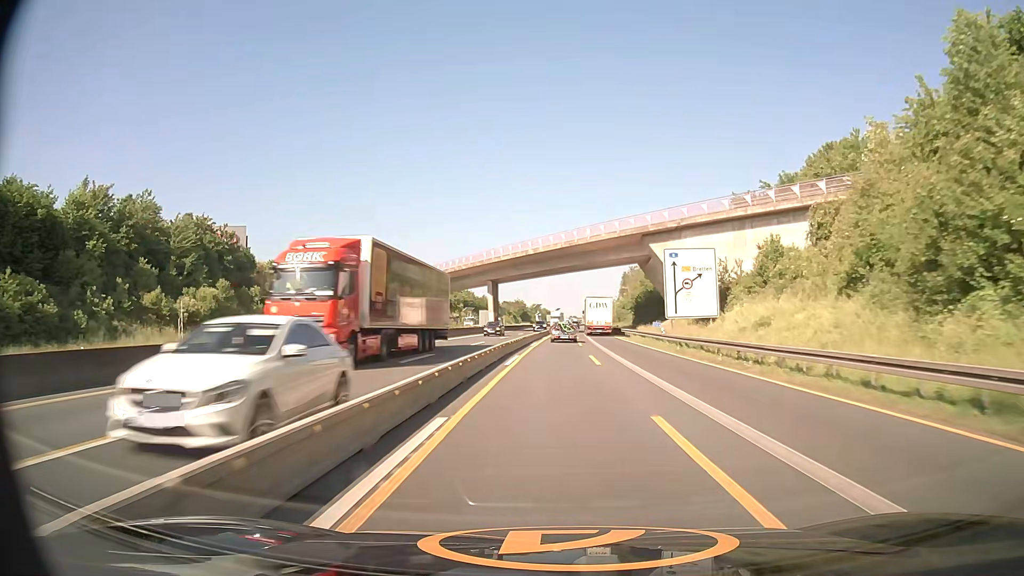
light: Day
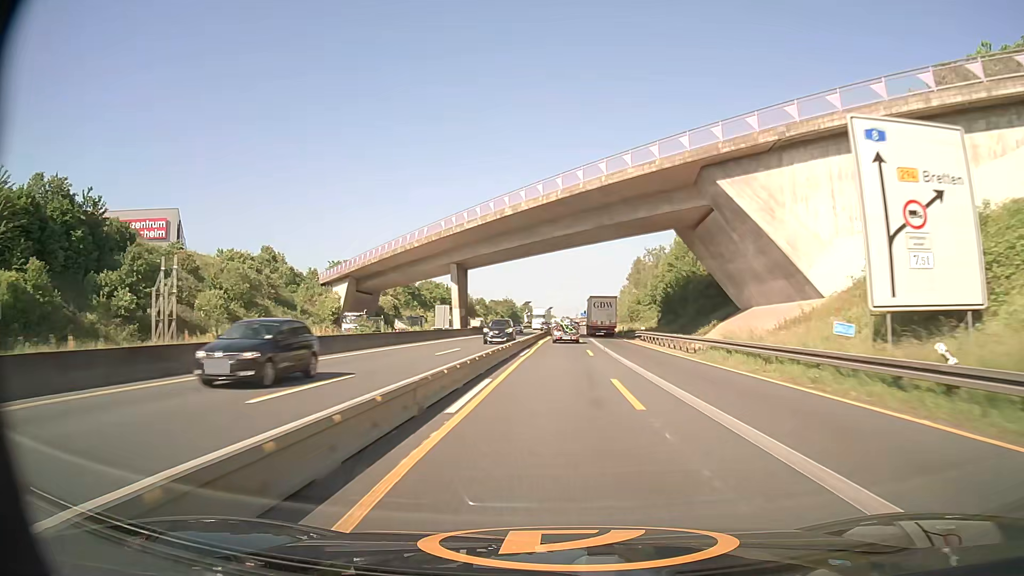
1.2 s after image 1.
(+0.2, +29.5) m; +1°
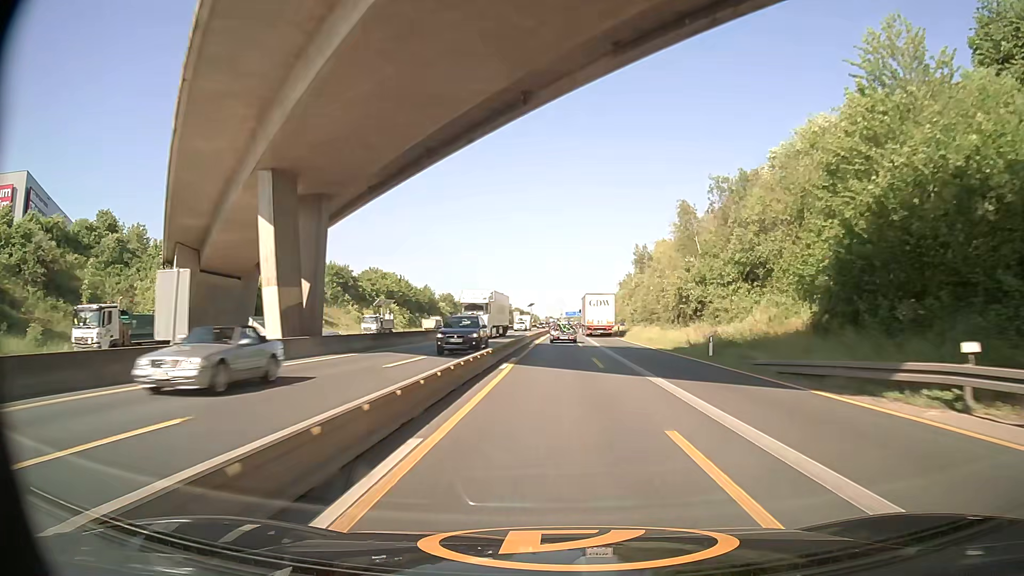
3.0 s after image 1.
(+0.5, +44.3) m; +1°
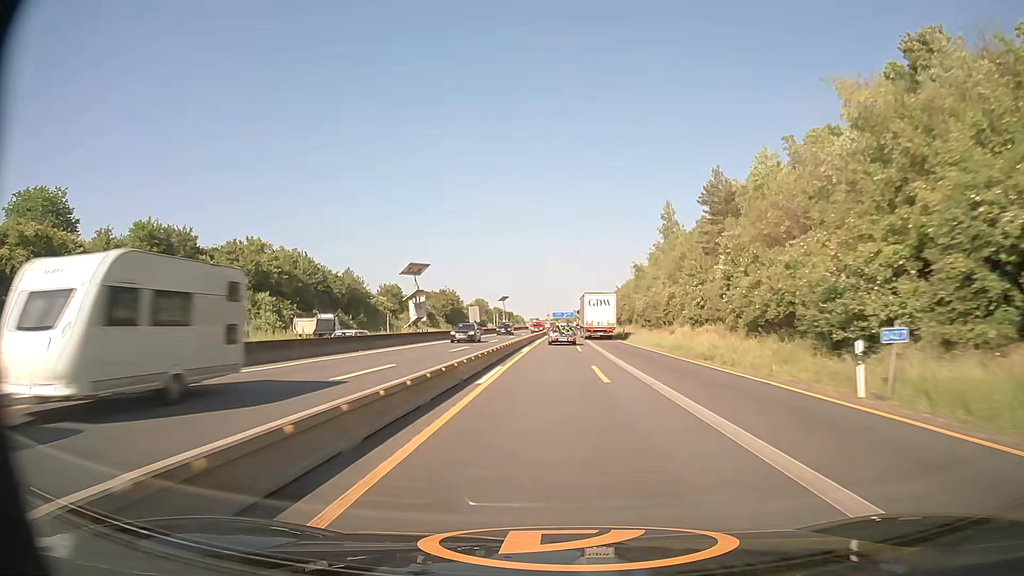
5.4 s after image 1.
(+0.7, +58.4) m; +1°
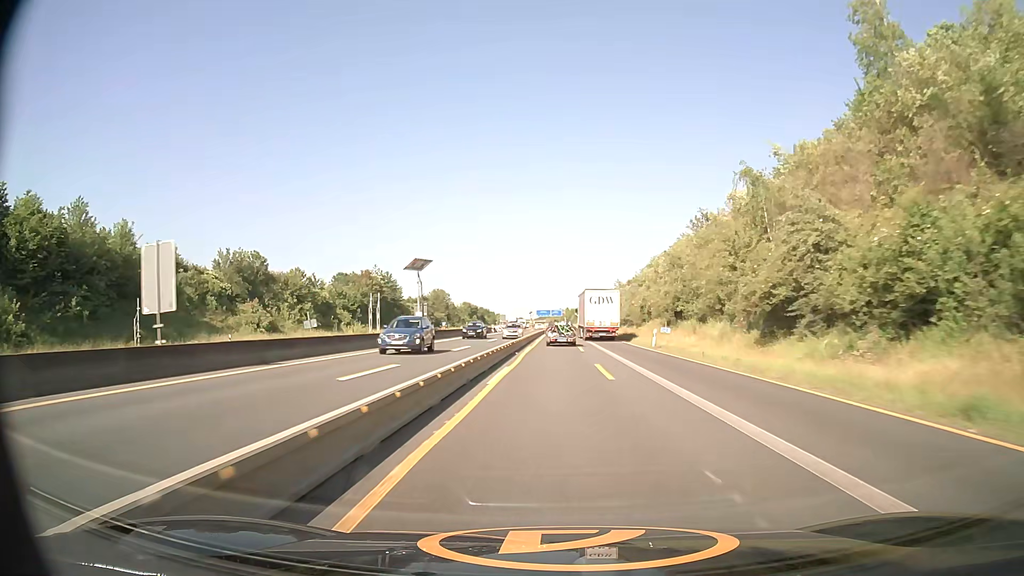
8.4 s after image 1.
(+0.6, +72.1) m; +1°
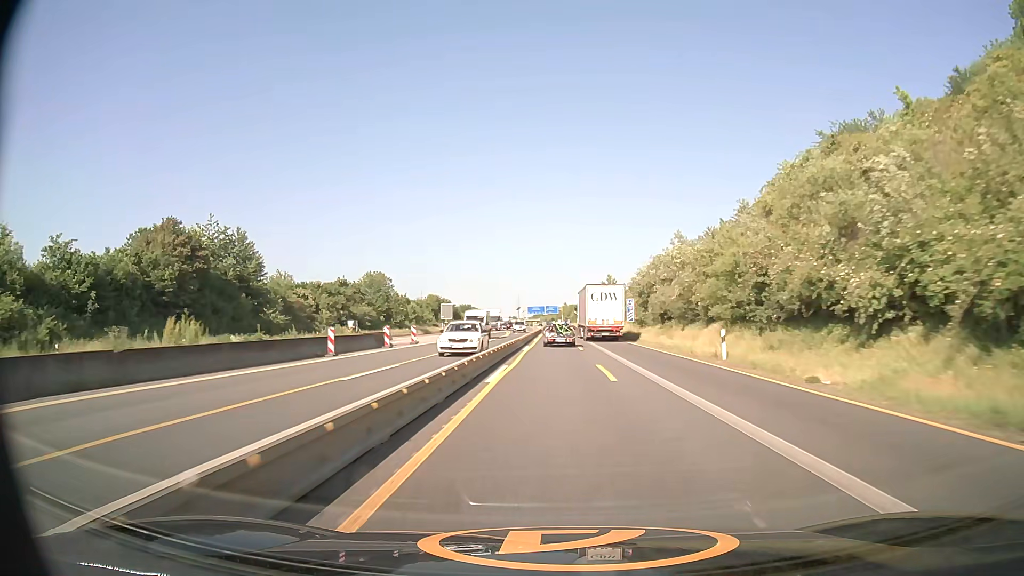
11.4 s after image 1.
(+0.4, +71.6) m; 0°
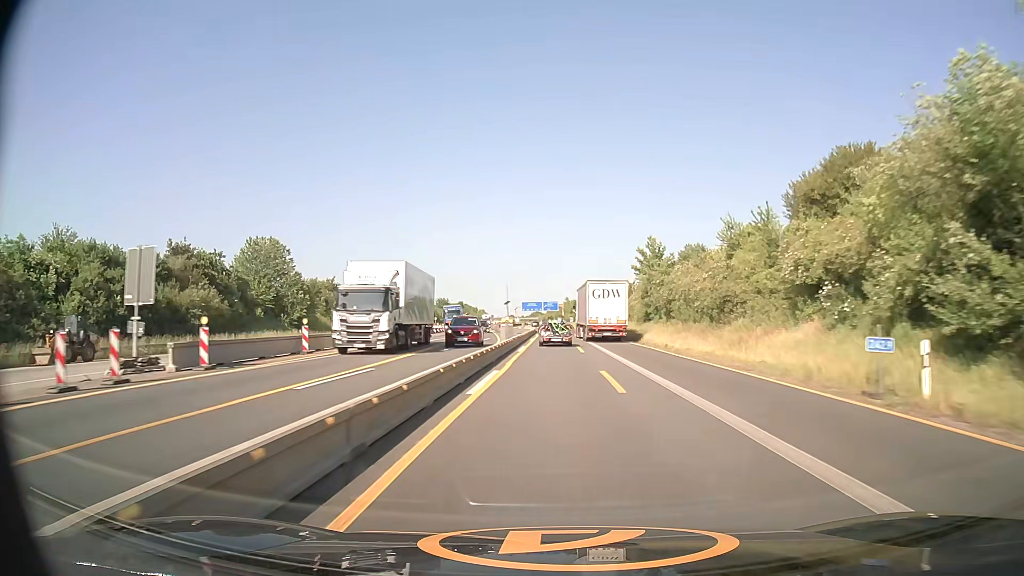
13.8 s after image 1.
(+0.1, +56.9) m; 0°
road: motorway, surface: asphalt
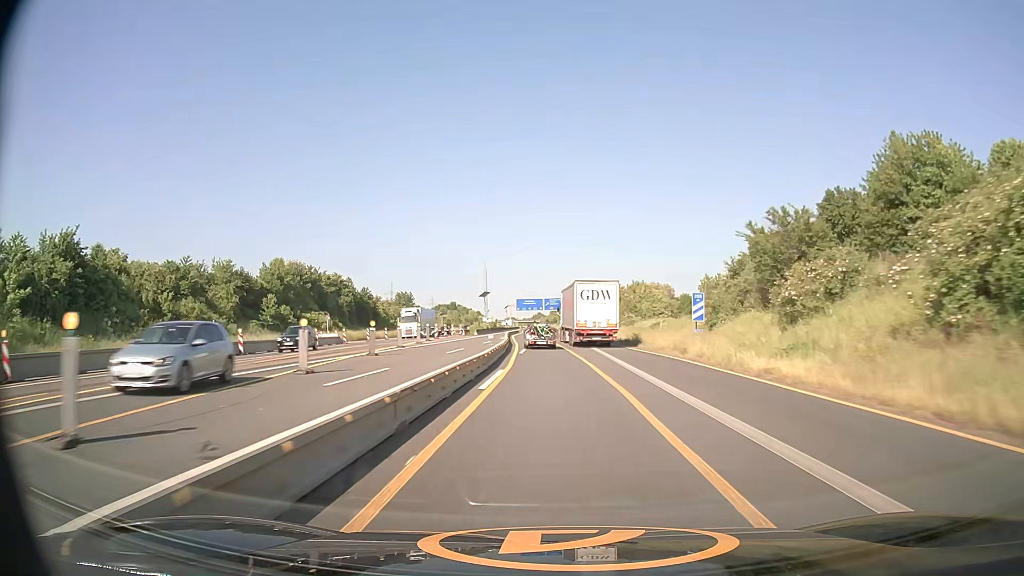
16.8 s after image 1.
(-0.1, +70.2) m; 0°
(0, +10) (0, +20) (0, +30) (-1, +40) (-1, +50) (-2, +60) (-2, +70) (-3, +80) (-3, +90) (-4, +100) m
